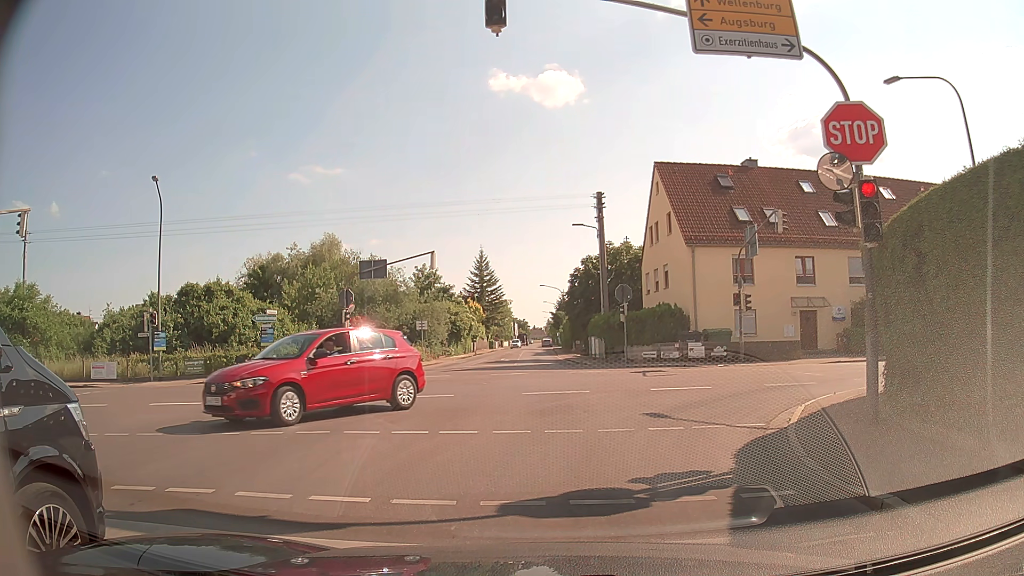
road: tertiary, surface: asphalt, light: Day
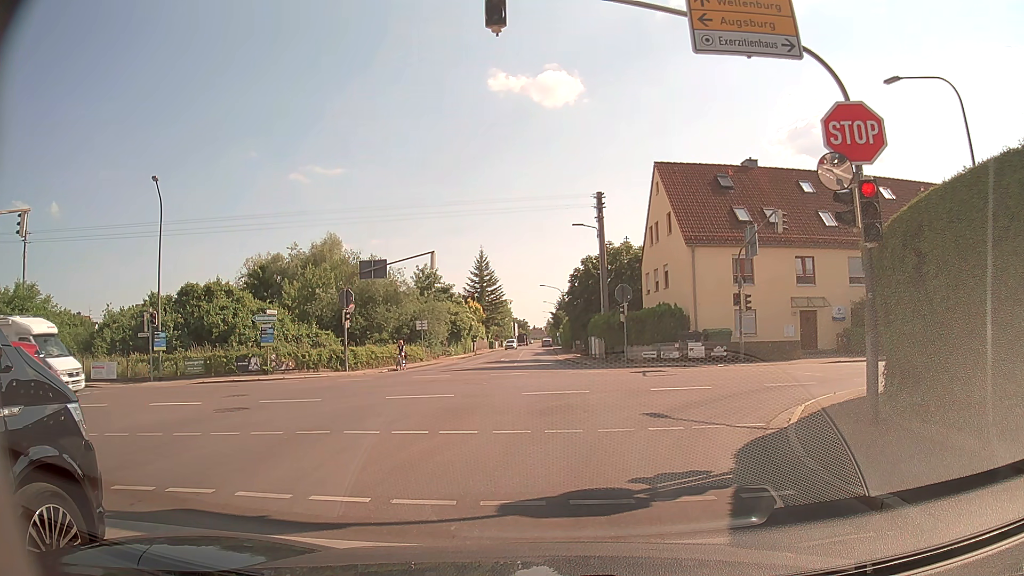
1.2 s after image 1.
(0.0, 0.0) m; 0°
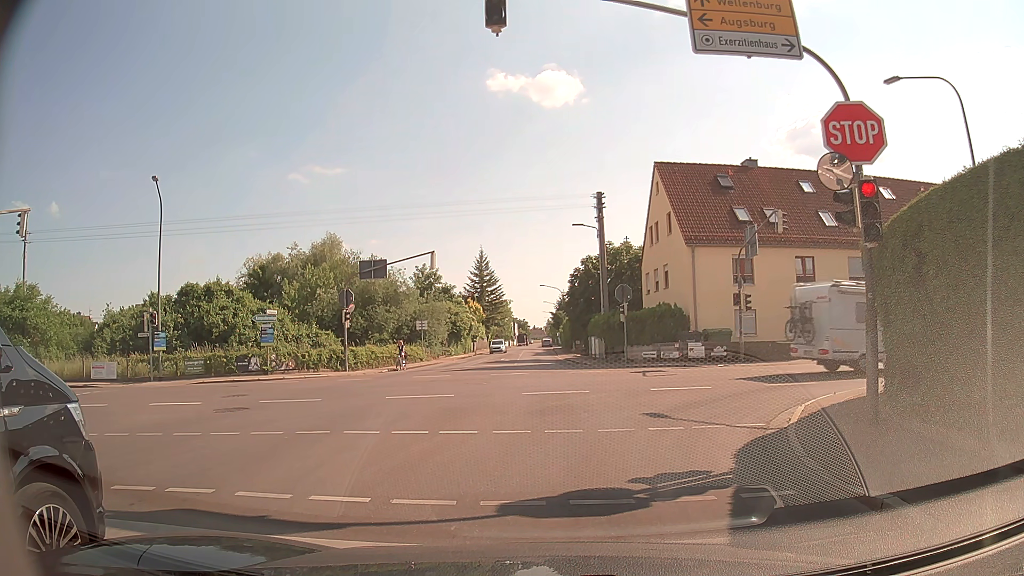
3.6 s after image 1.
(0.0, 0.0) m; 0°
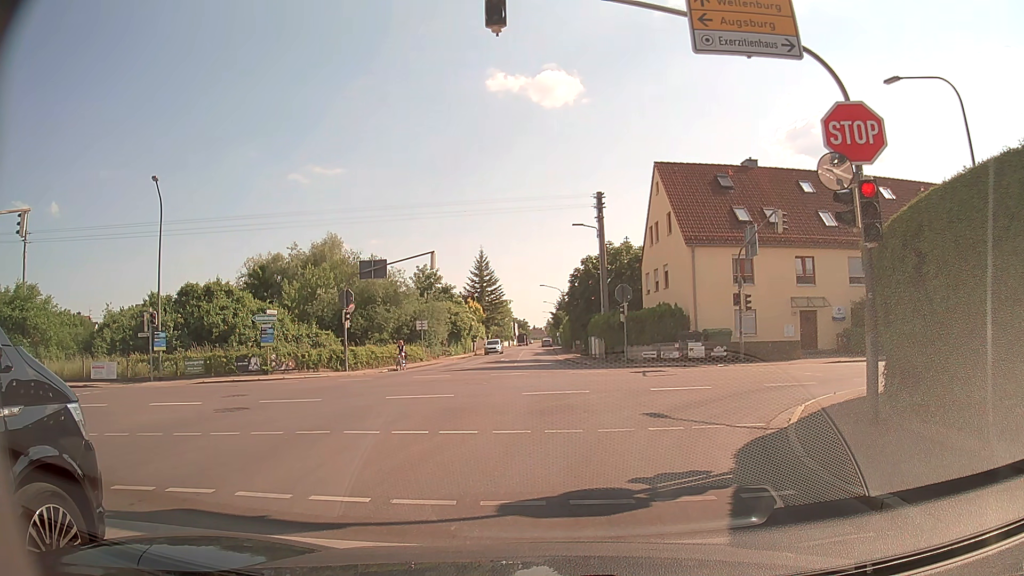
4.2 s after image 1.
(0.0, 0.0) m; 0°
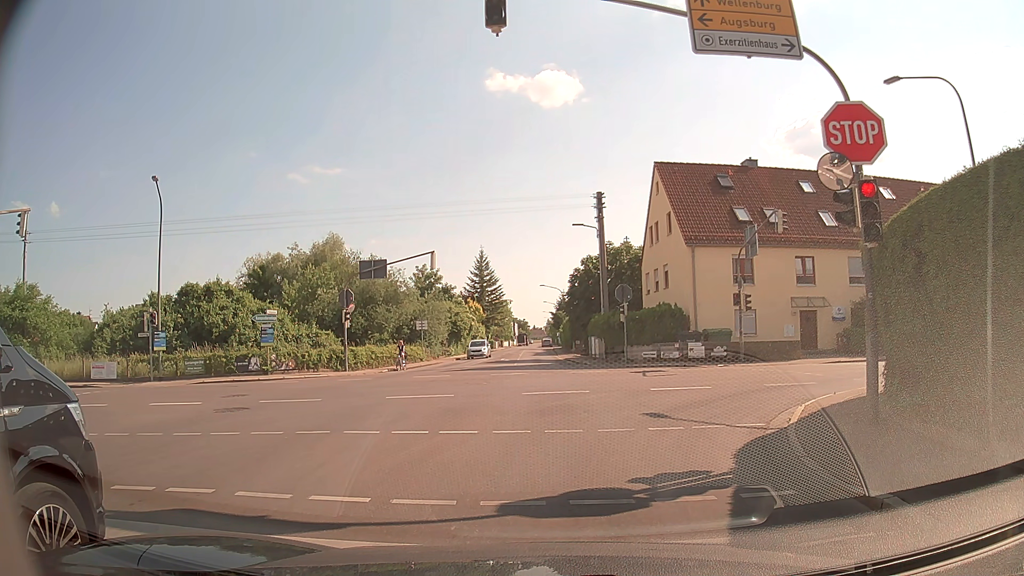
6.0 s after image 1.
(0.0, 0.0) m; 0°
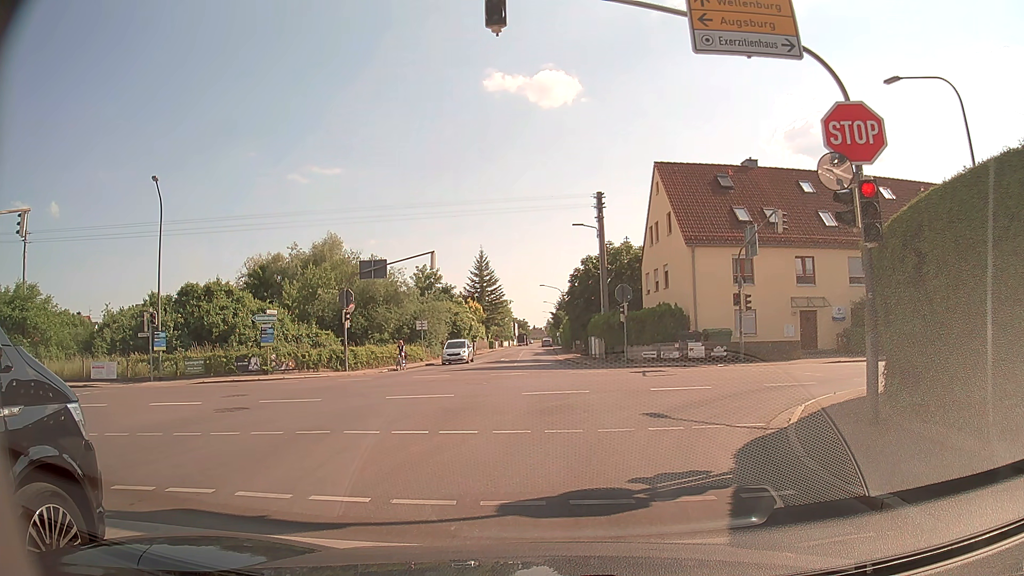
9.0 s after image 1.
(0.0, 0.0) m; 0°
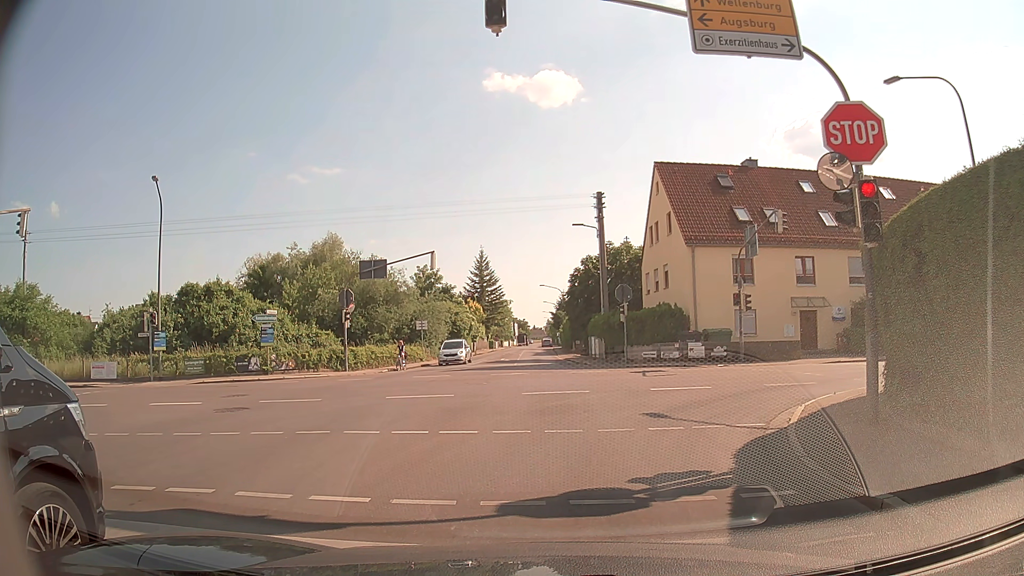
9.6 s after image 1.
(0.0, 0.0) m; 0°
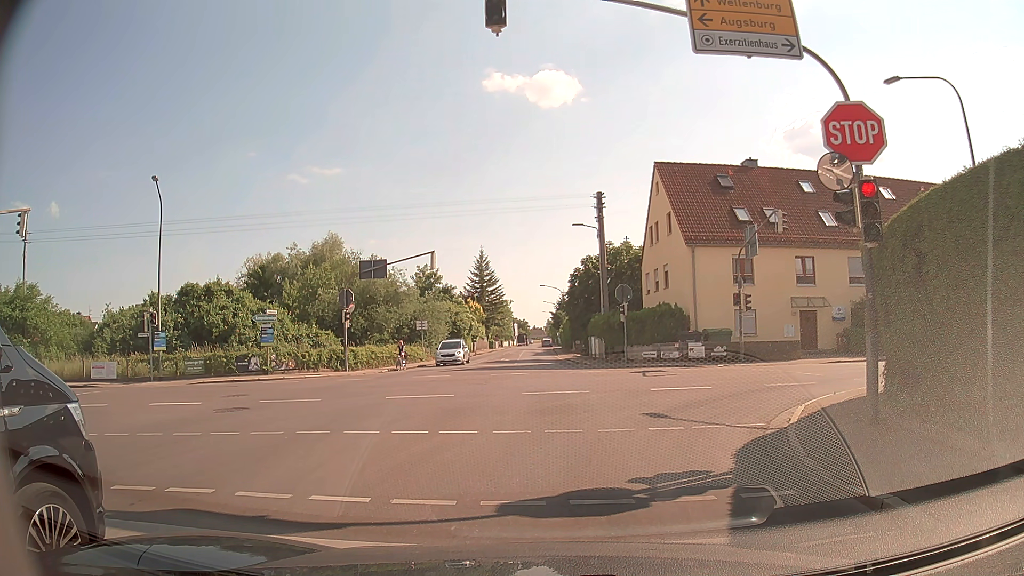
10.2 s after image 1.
(0.0, 0.0) m; 0°
